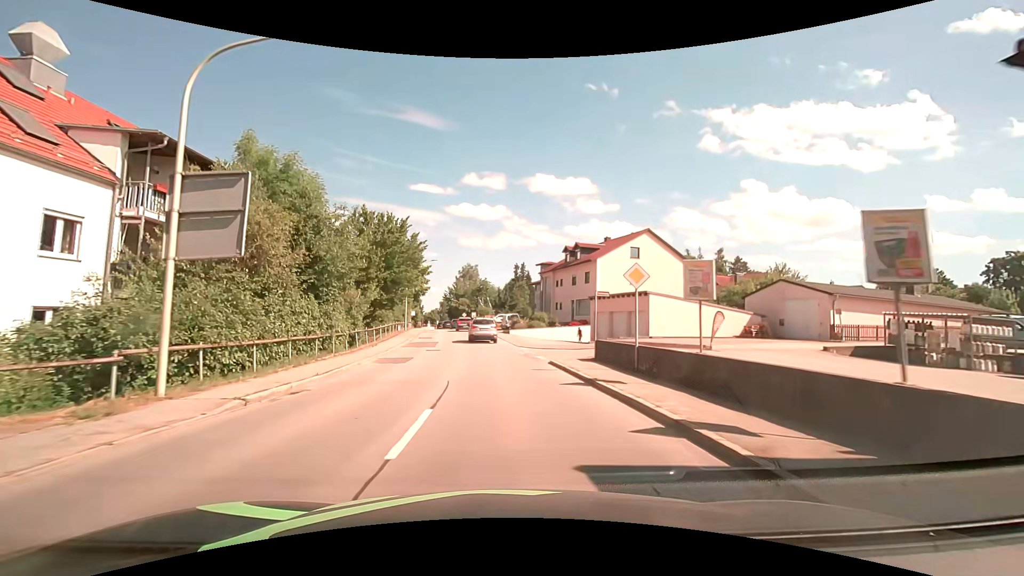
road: secondary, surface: asphalt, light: Day
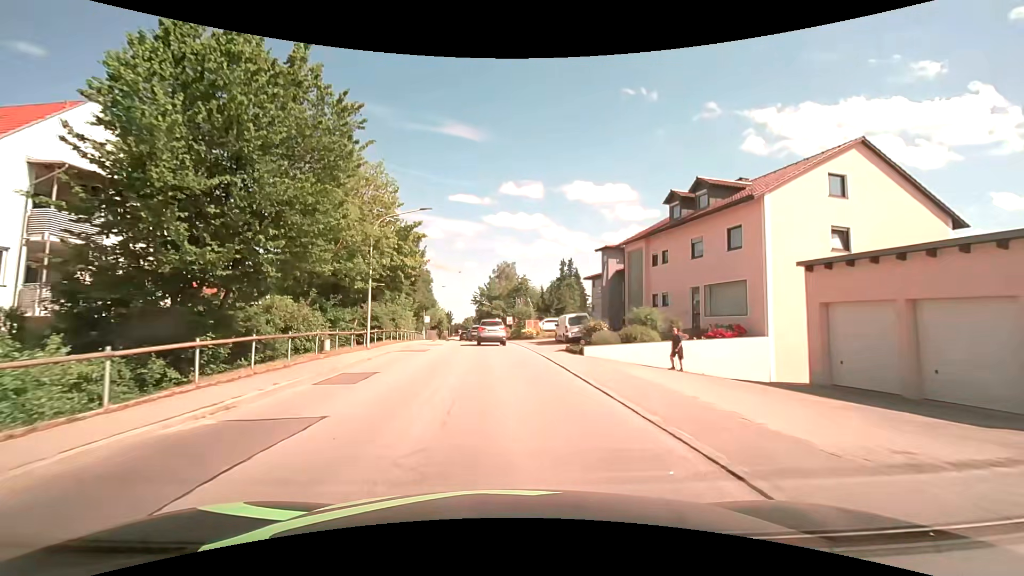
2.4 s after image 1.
(-1.2, +25.9) m; -4°
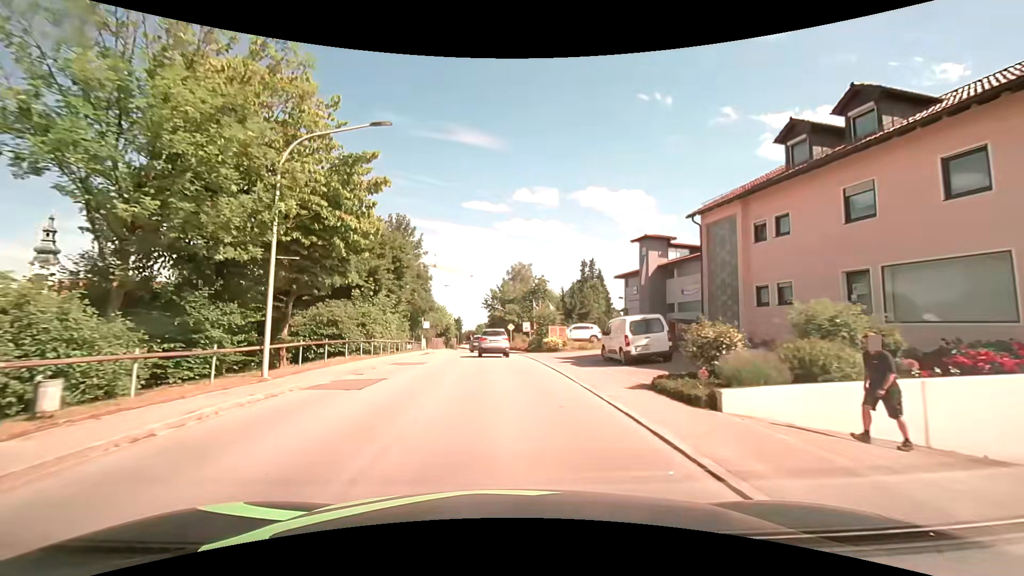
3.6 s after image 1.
(-0.2, +12.0) m; -2°
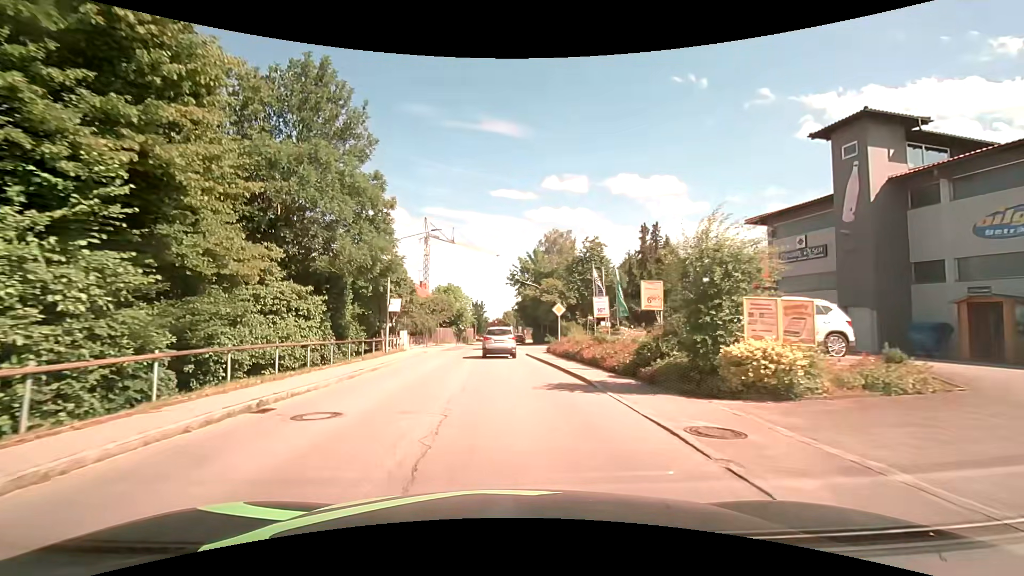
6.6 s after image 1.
(-0.9, +27.6) m; -4°
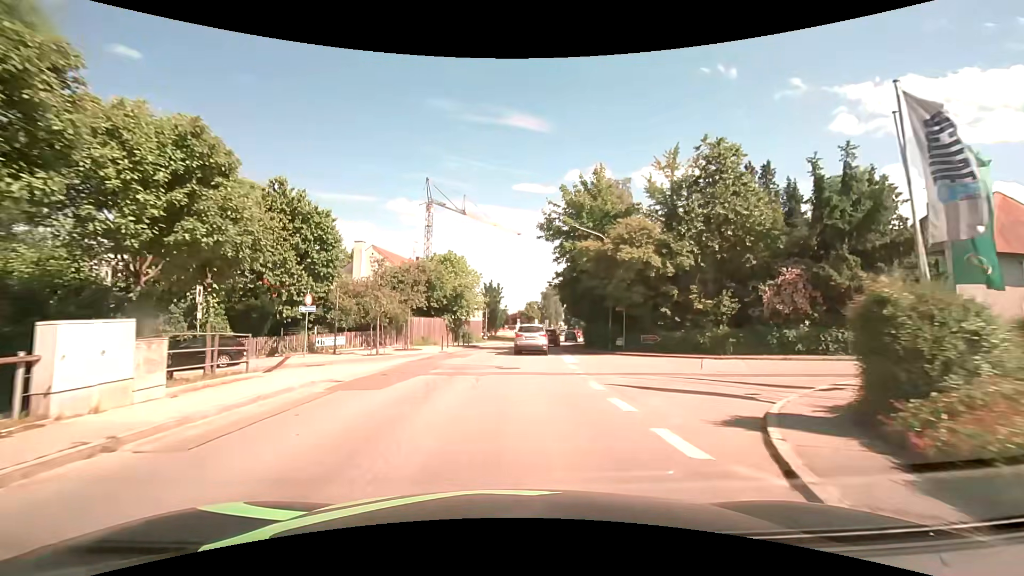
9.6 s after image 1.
(-0.6, +29.1) m; -2°
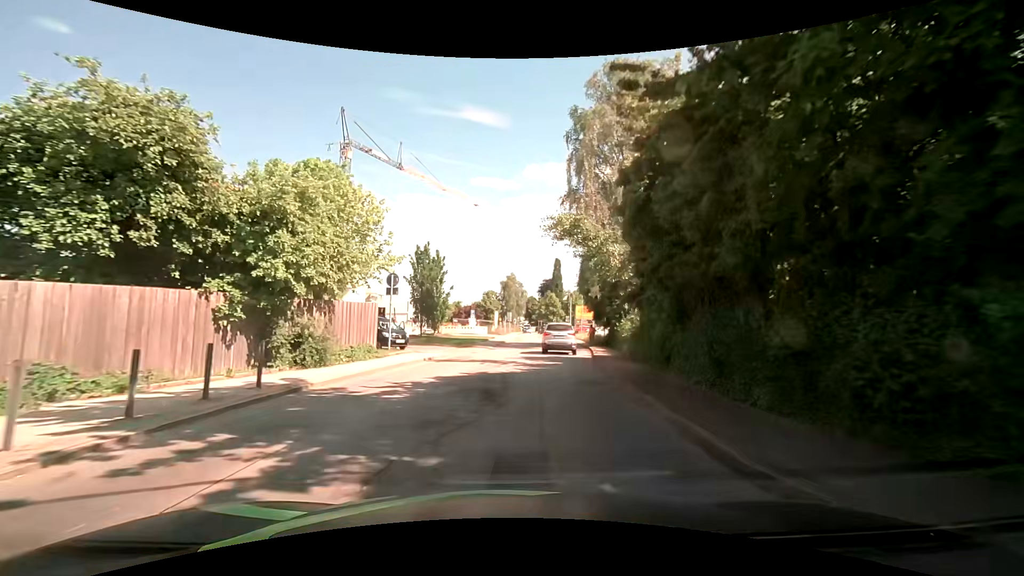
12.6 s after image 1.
(+0.8, +27.8) m; +5°
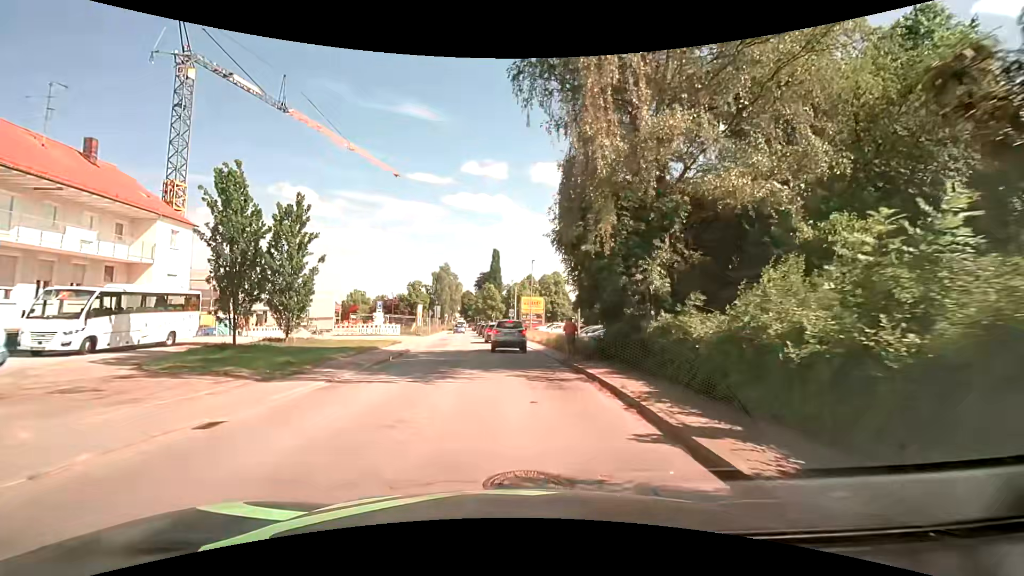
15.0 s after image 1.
(+1.3, +19.1) m; +8°
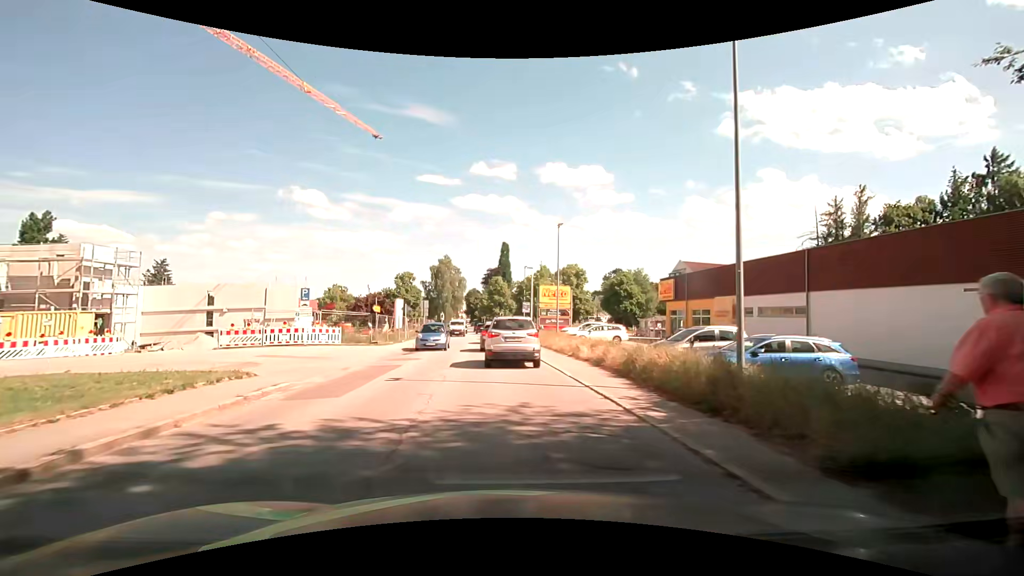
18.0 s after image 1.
(-0.4, +19.8) m; -2°
(0, +10) (0, +20) (-1, +30) (-1, +40) (-2, +50) (-2, +60) (-3, +70) (-4, +80) (-4, +90) (-5, +100) m
